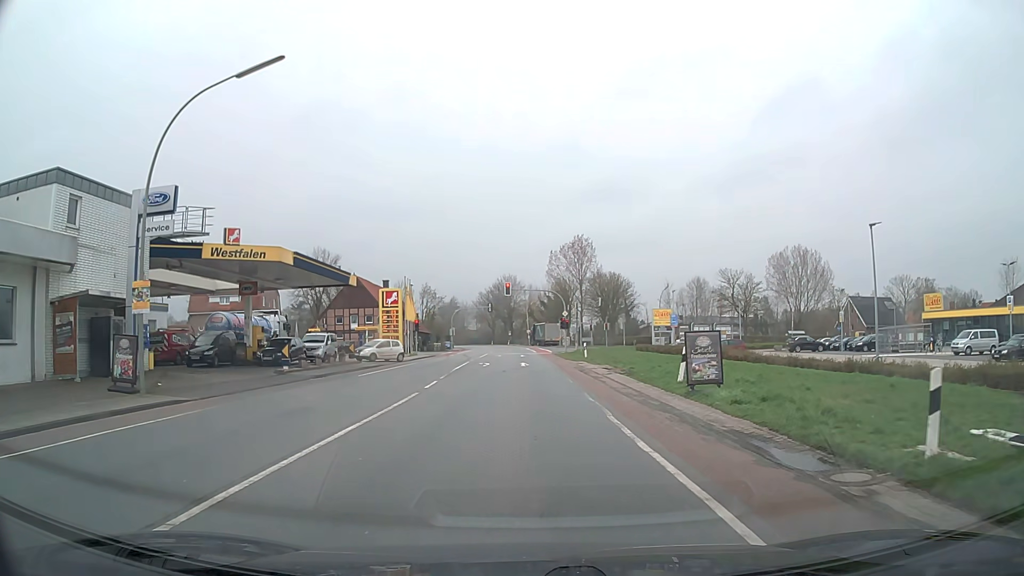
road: secondary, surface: asphalt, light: Day
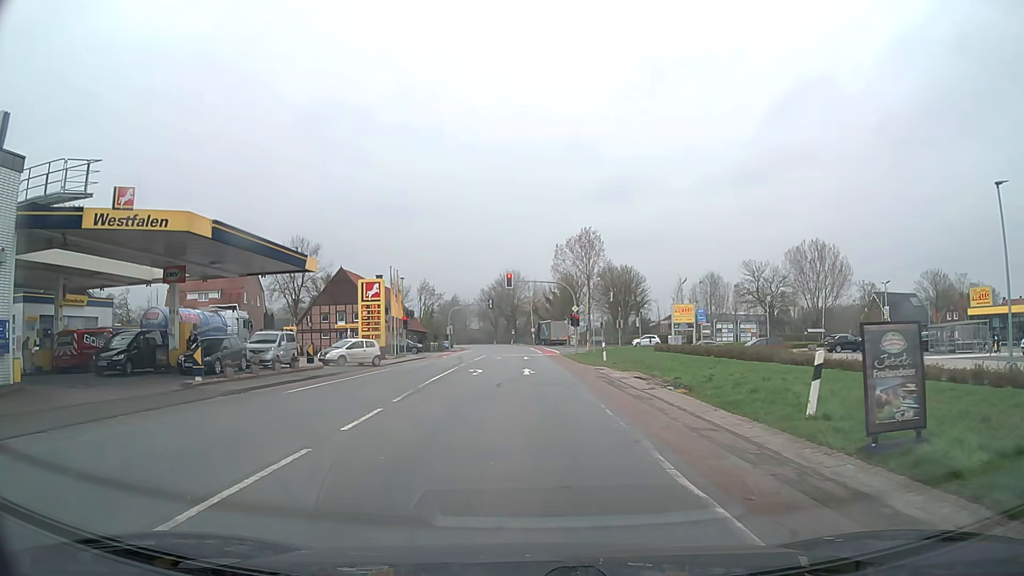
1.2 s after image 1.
(0.0, +8.8) m; 0°
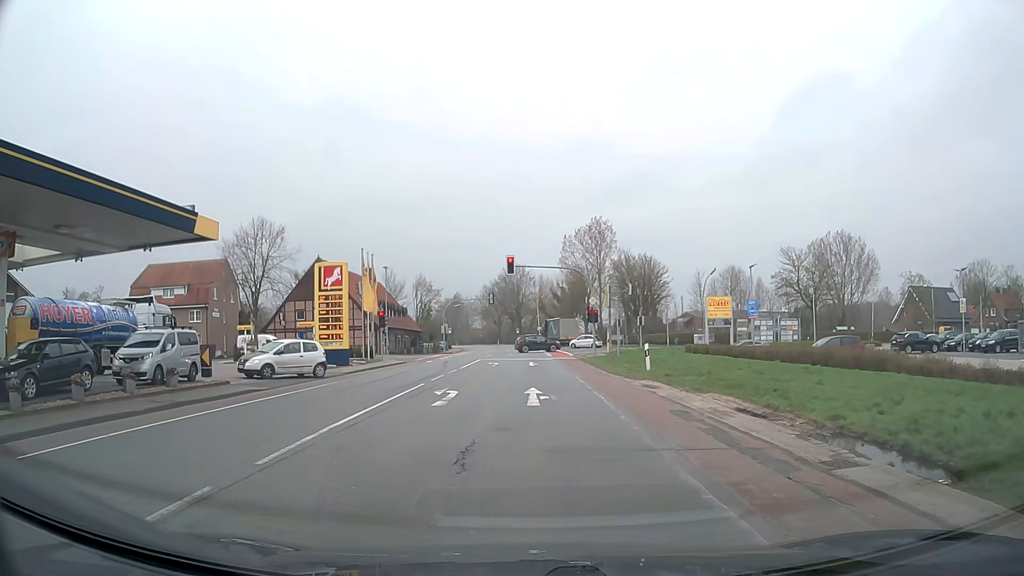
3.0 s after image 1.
(0.0, +11.7) m; -1°
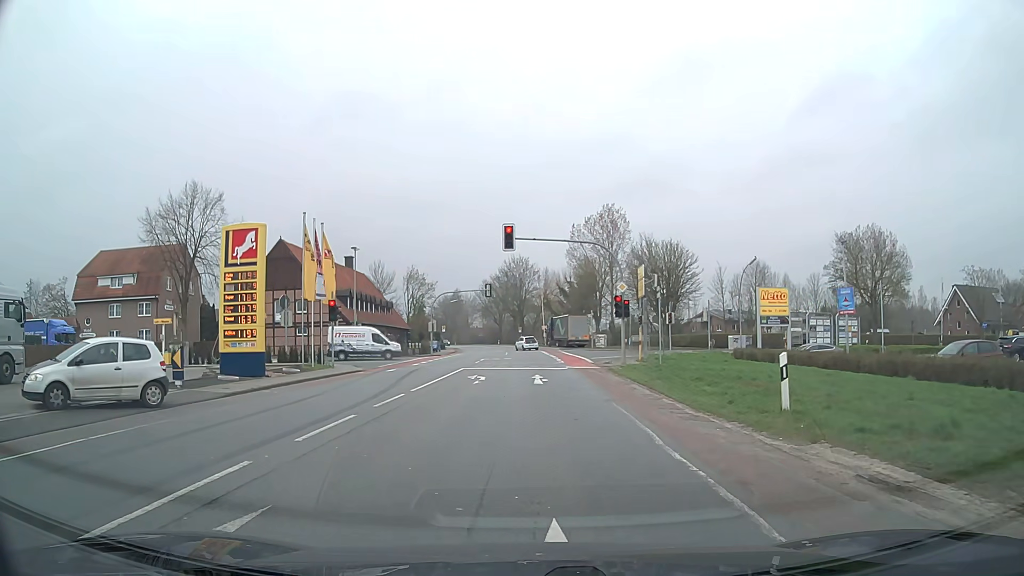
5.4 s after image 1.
(0.0, +13.1) m; 0°
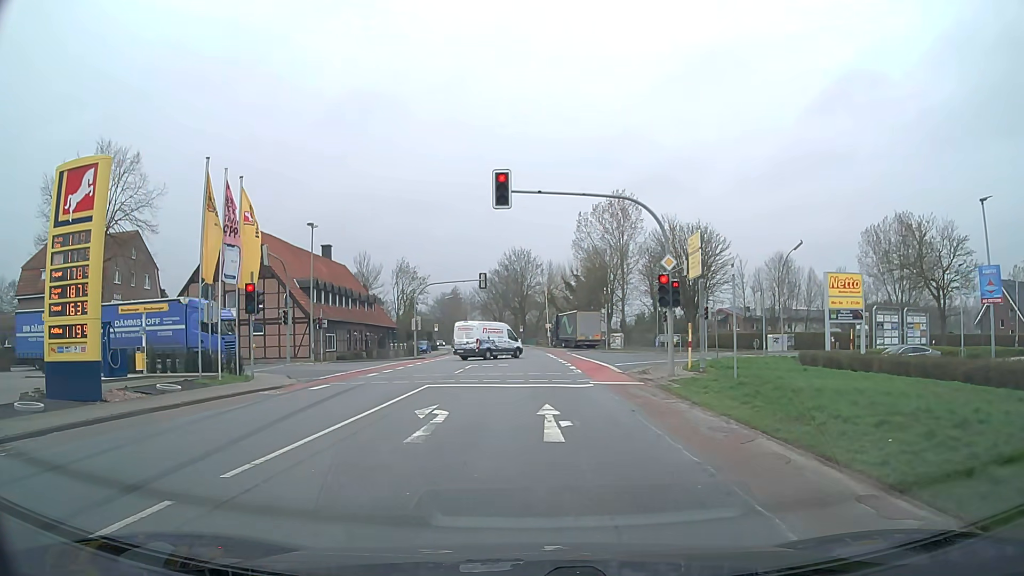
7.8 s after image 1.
(0.0, +11.1) m; 0°
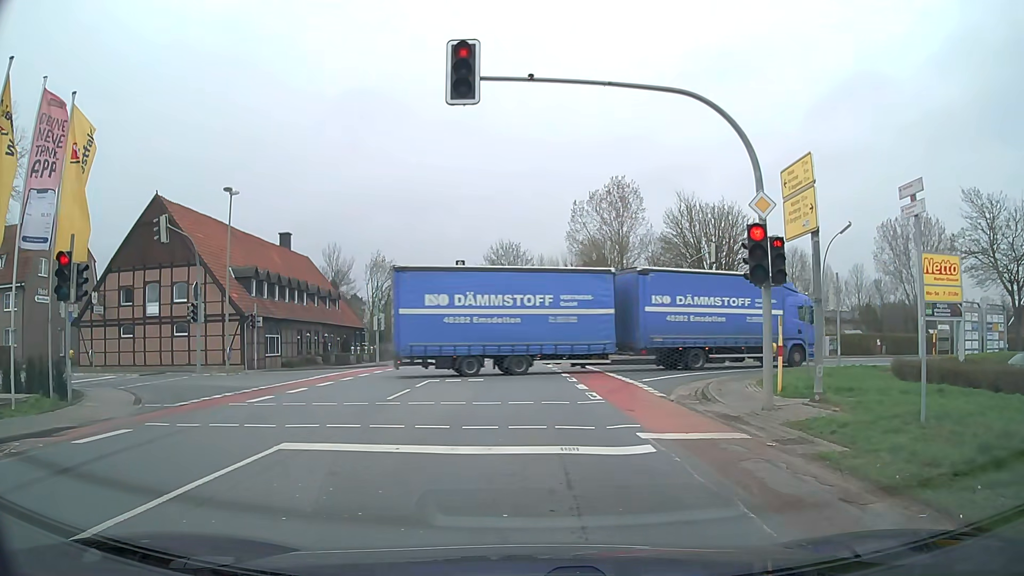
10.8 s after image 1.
(+0.2, +10.6) m; +1°
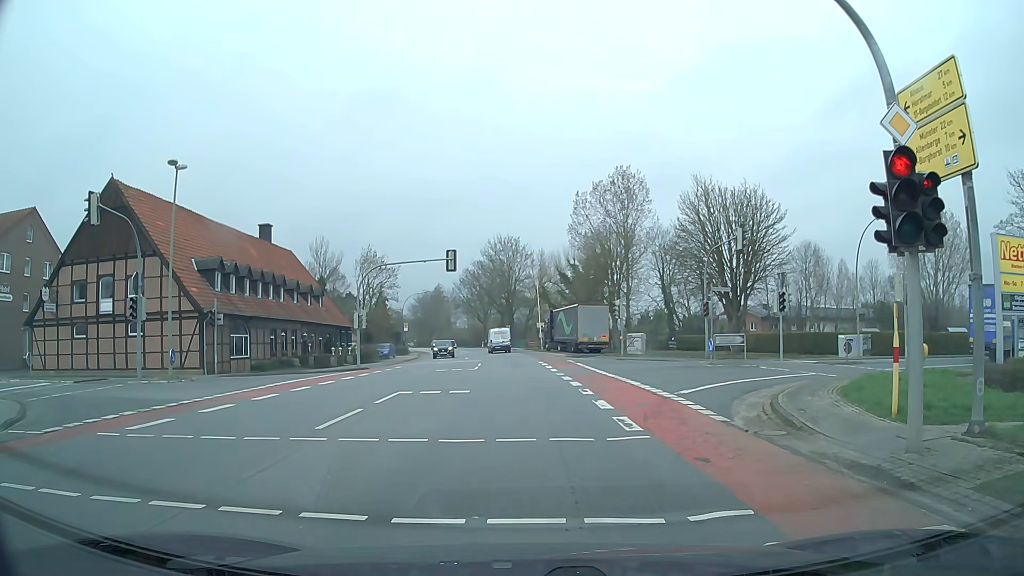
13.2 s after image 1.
(0.0, +5.2) m; +1°
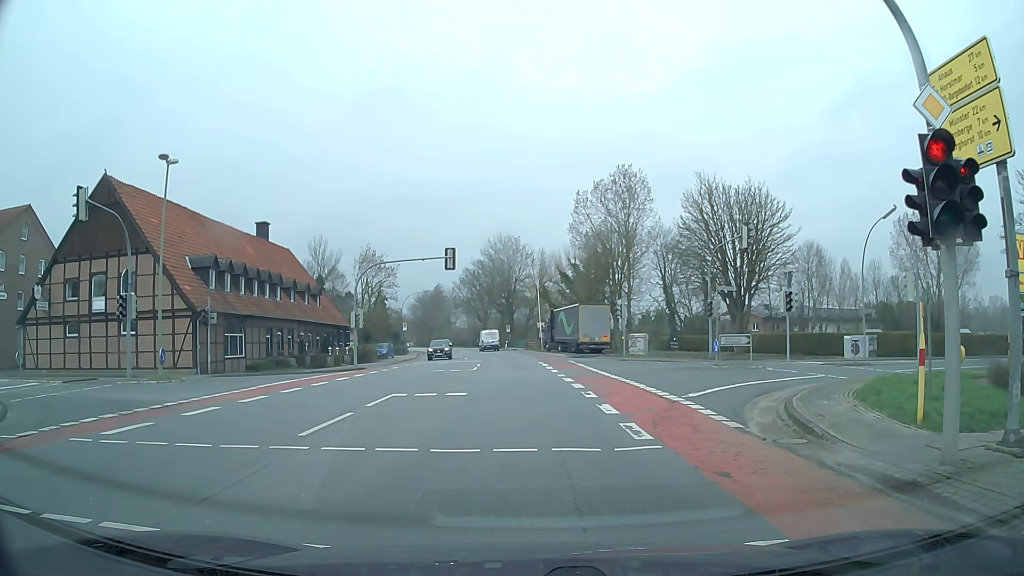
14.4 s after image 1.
(0.0, +0.7) m; 0°
(0, +10) (0, +20) (-1, +30) (-1, +40) (-2, +50) (-3, +60) (-5, +70) (-6, +80) (-8, +90) (-10, +99) m
